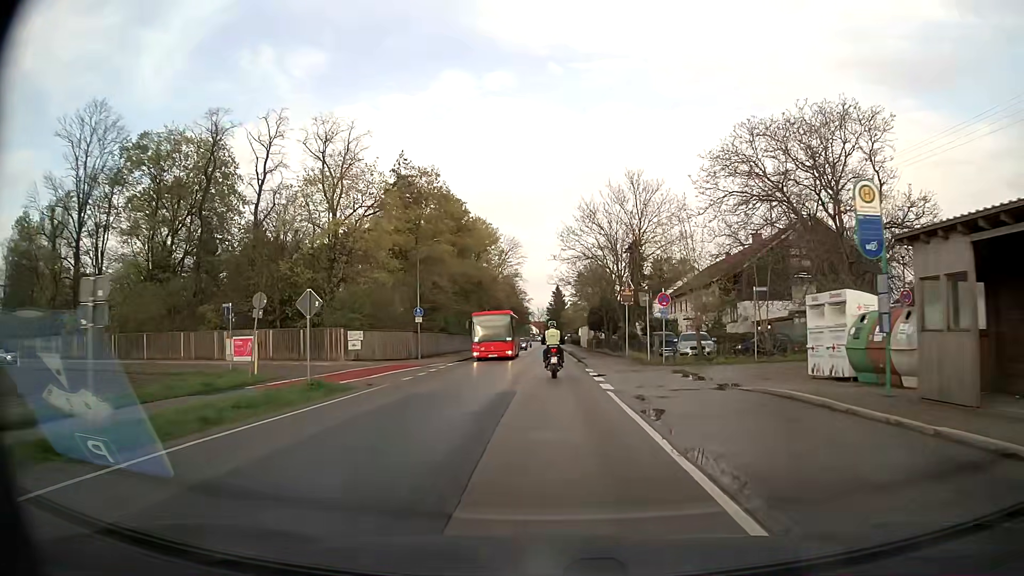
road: secondary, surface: asphalt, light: Day
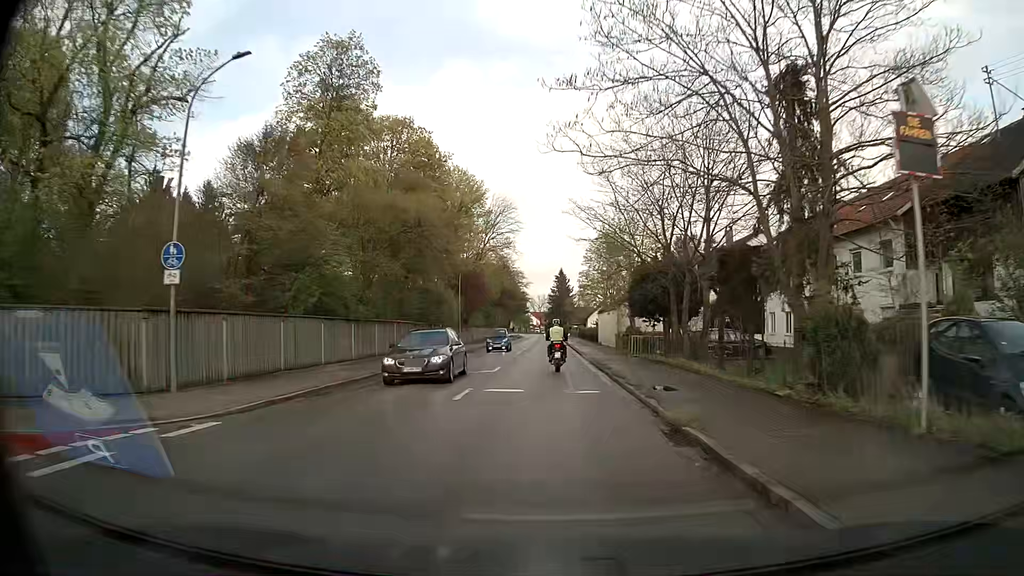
(0.0, +30.0) m; 0°
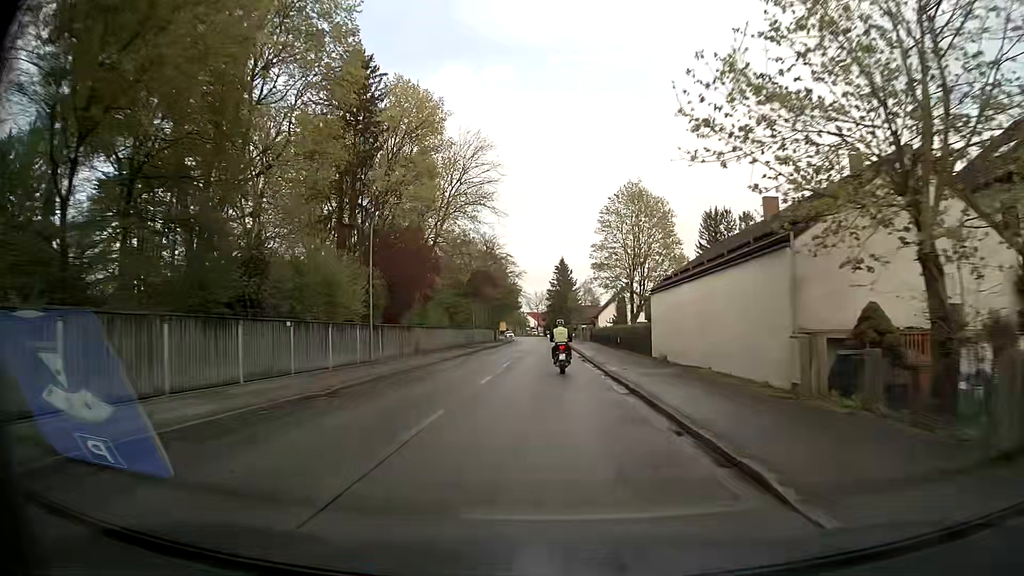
(-0.1, +31.8) m; 0°
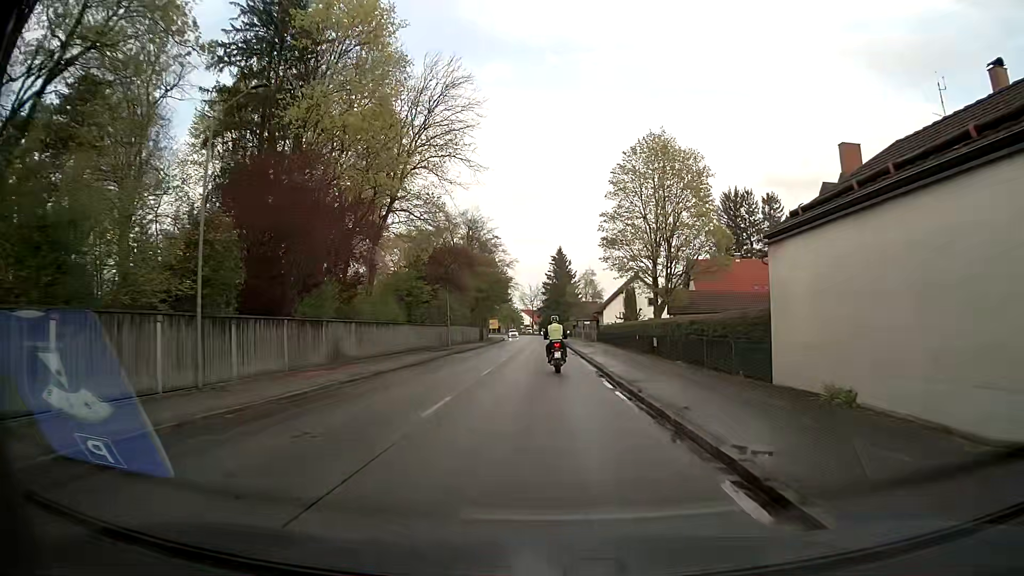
(-0.1, +16.3) m; 0°
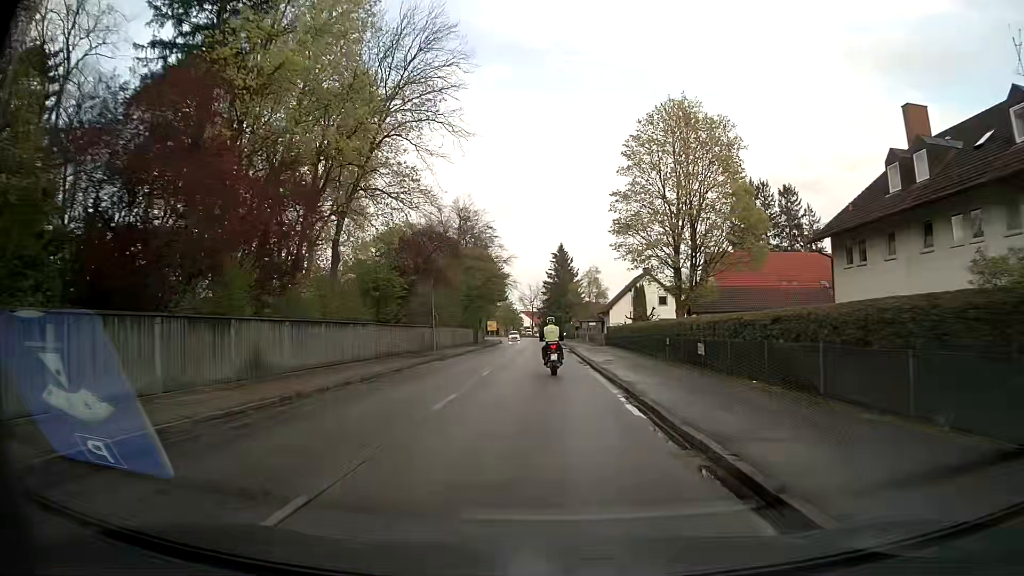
(0.0, +8.1) m; 0°
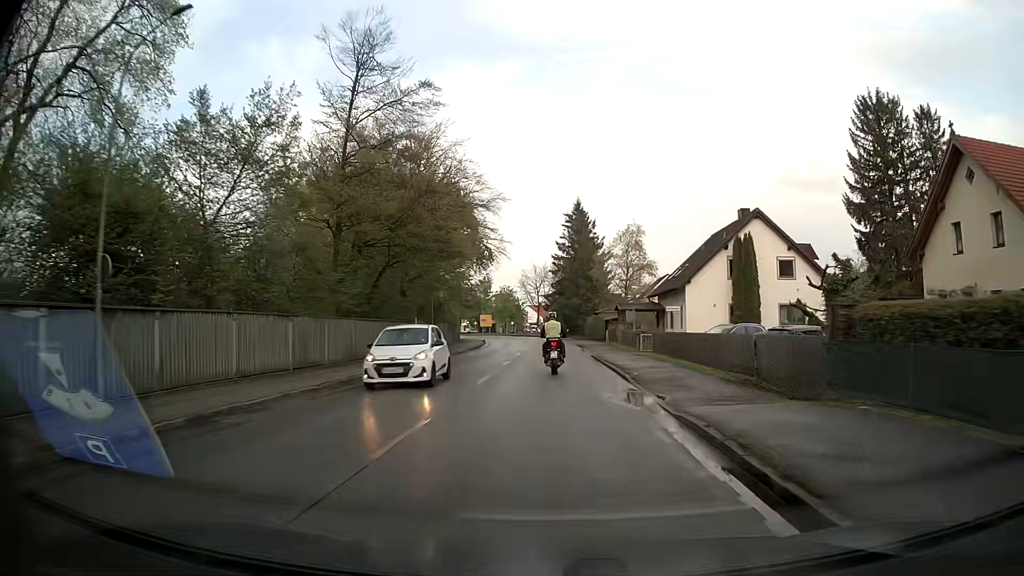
(-0.3, +40.6) m; -1°
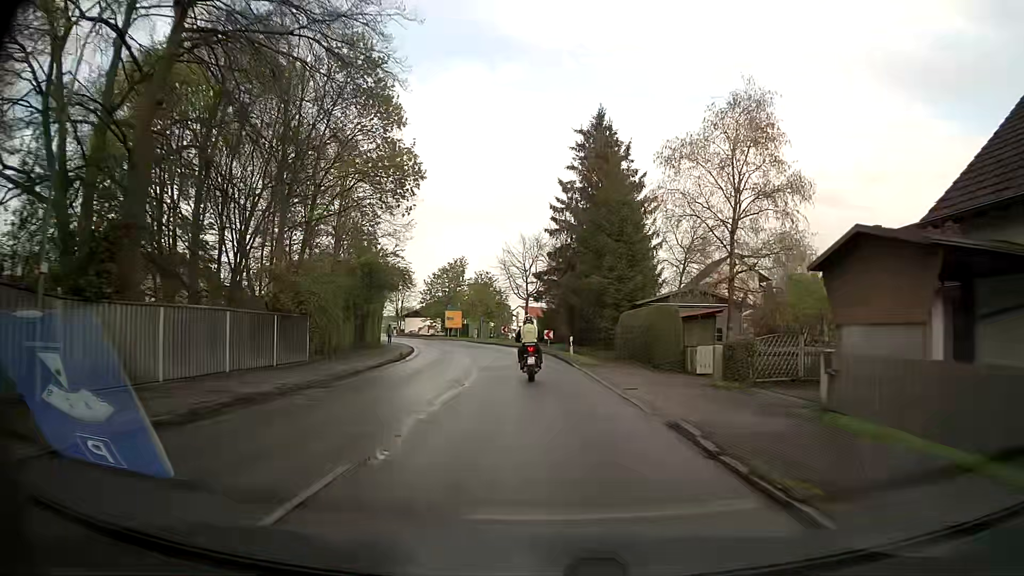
(+0.4, +39.4) m; +1°
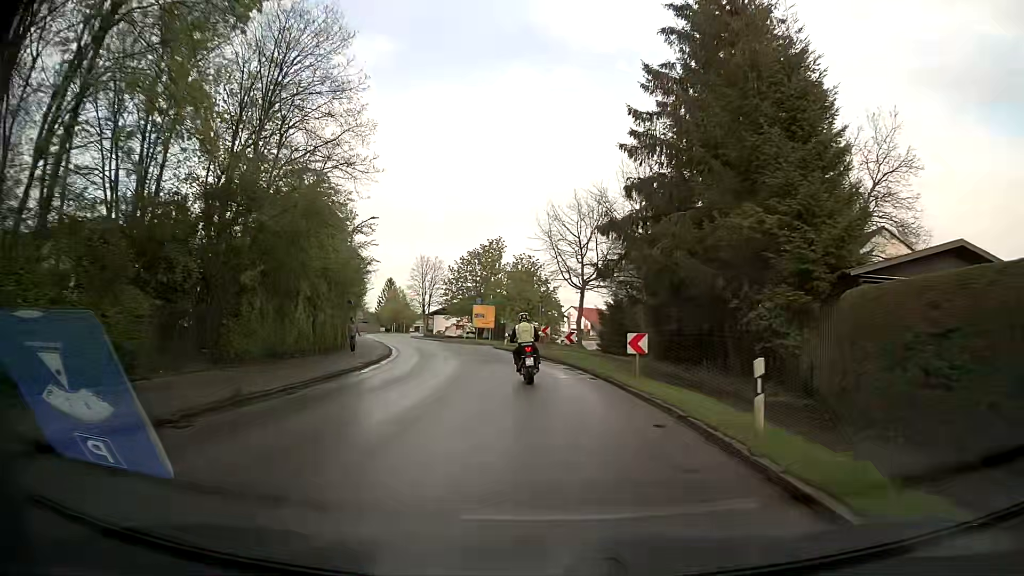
(-0.8, +23.1) m; -4°
(0, +10) (-1, +20) (-2, +30) (-4, +40) (-6, +49) (-9, +59) (-12, +68) (-16, +78) (-19, +87) (-22, +97) m
